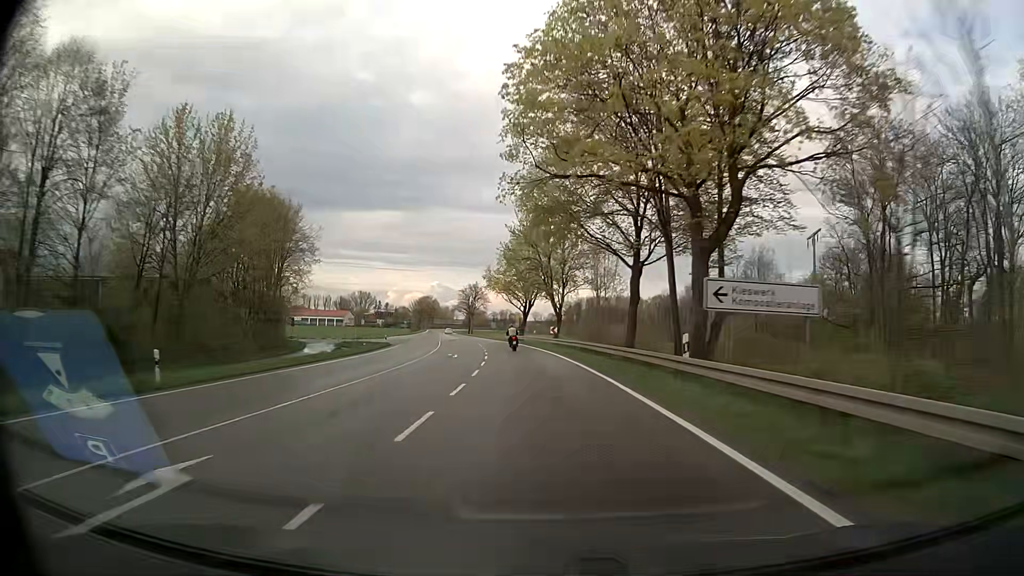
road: secondary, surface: asphalt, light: Day
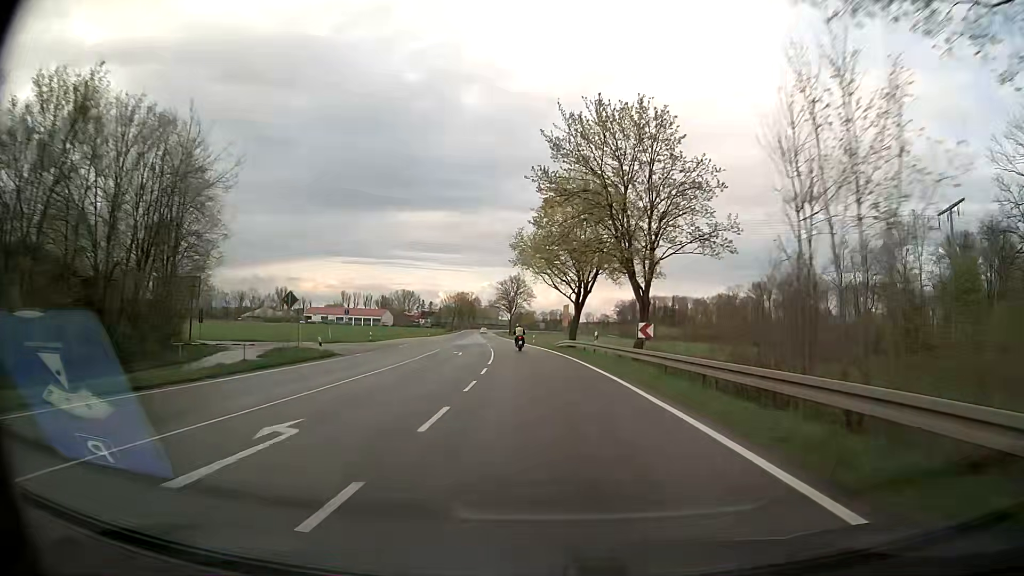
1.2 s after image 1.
(-1.1, +29.4) m; -4°
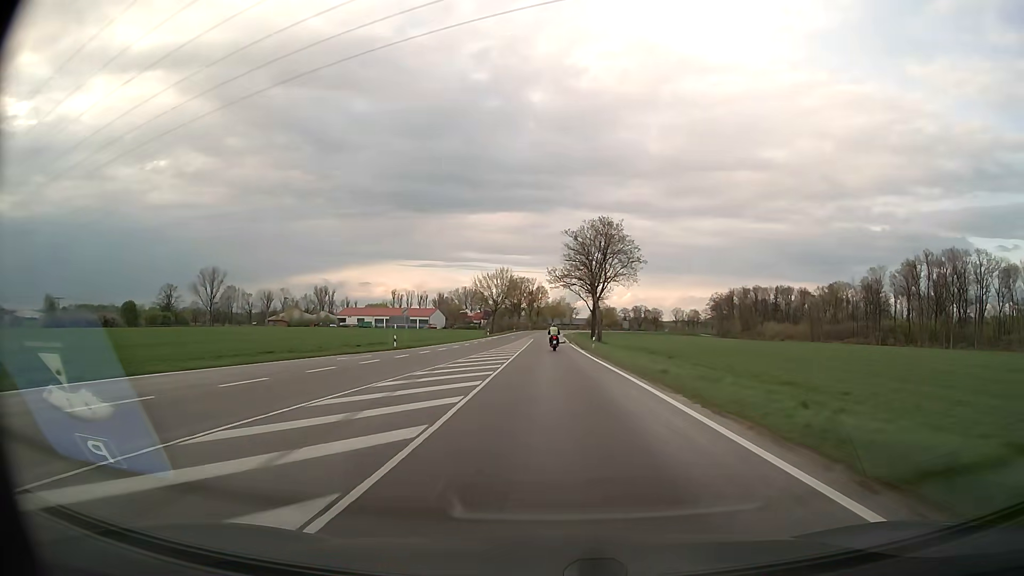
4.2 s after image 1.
(-5.4, +72.9) m; -7°
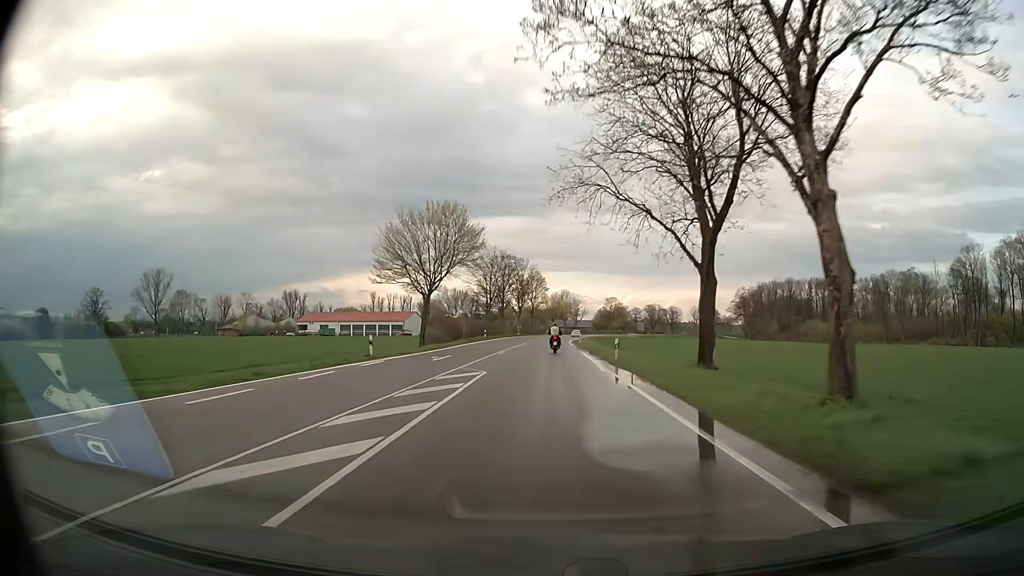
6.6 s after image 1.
(+0.1, +57.6) m; 0°
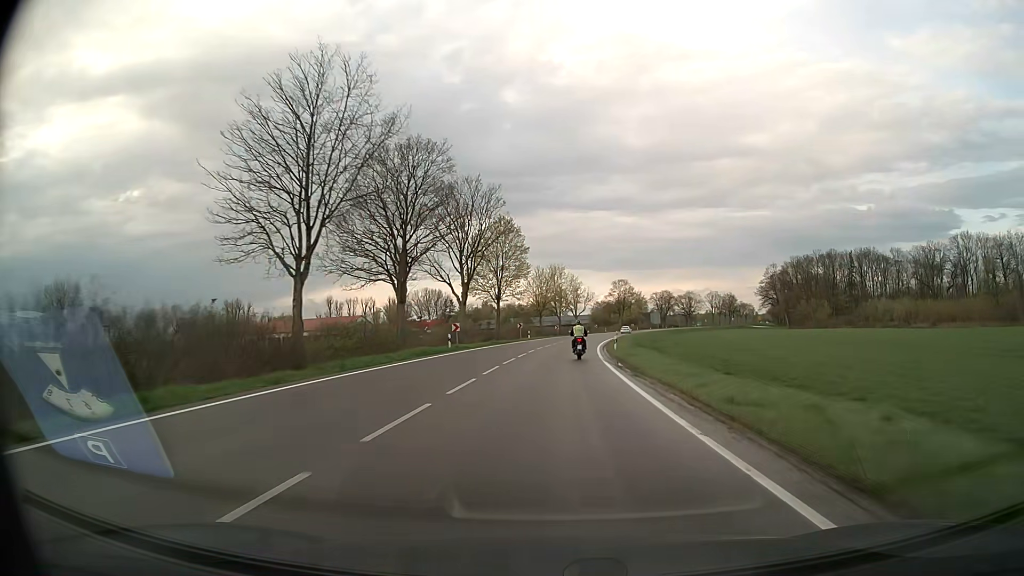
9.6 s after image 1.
(+0.3, +67.5) m; +1°
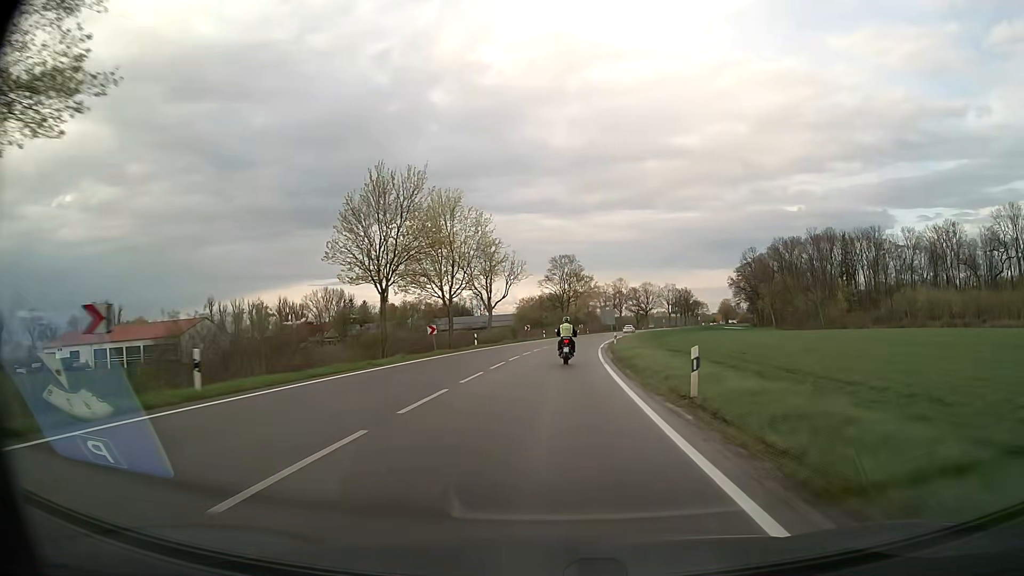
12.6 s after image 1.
(+3.3, +63.2) m; +6°
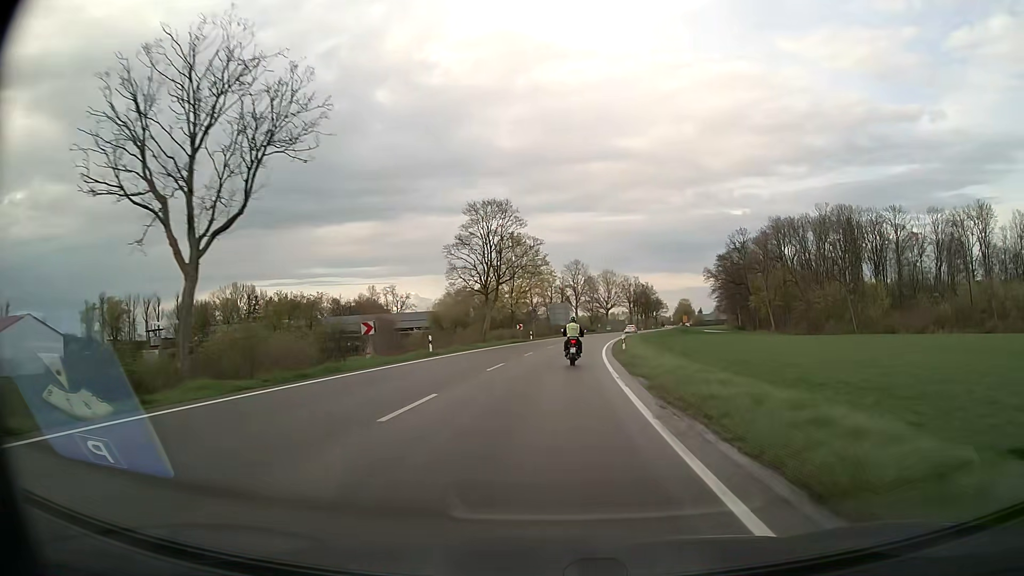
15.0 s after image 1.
(+2.2, +48.8) m; +5°
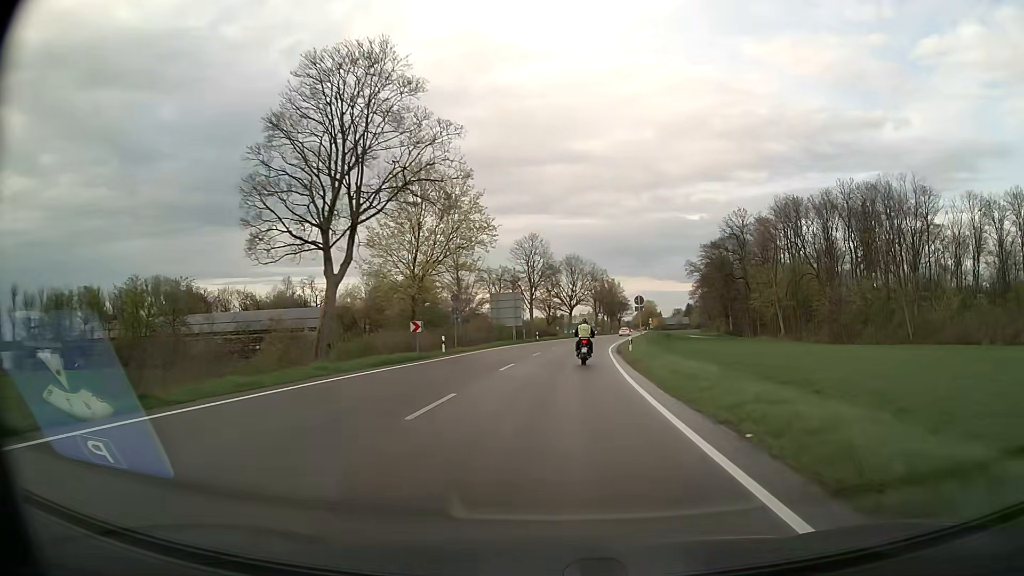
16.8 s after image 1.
(+1.1, +35.6) m; +4°
(0, +10) (+1, +20) (+1, +30) (+2, +40) (+3, +50) (+4, +60) (+5, +70) (+7, +80) (+8, +90) (+10, +99) m
